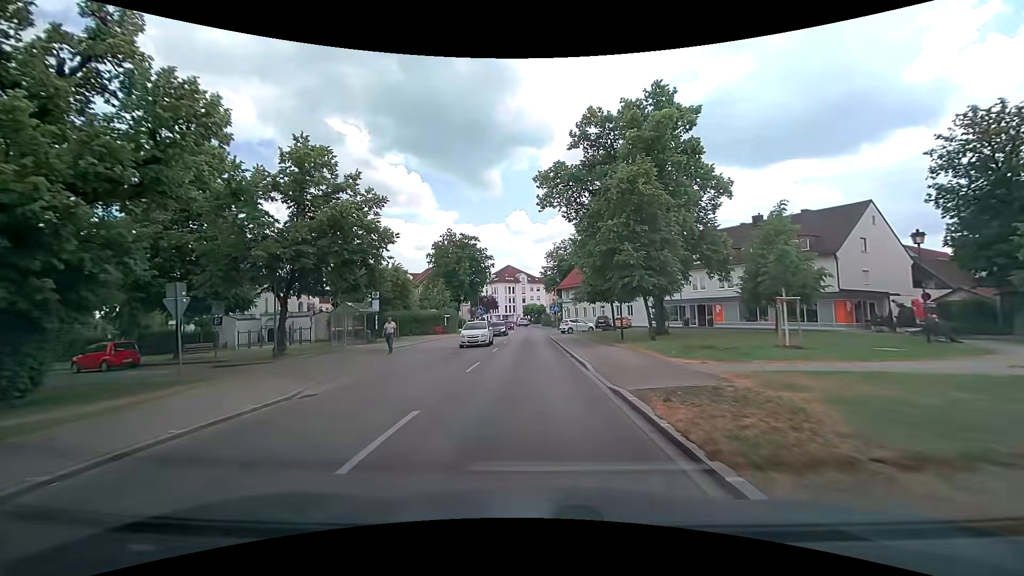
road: tertiary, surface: asphalt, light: Day
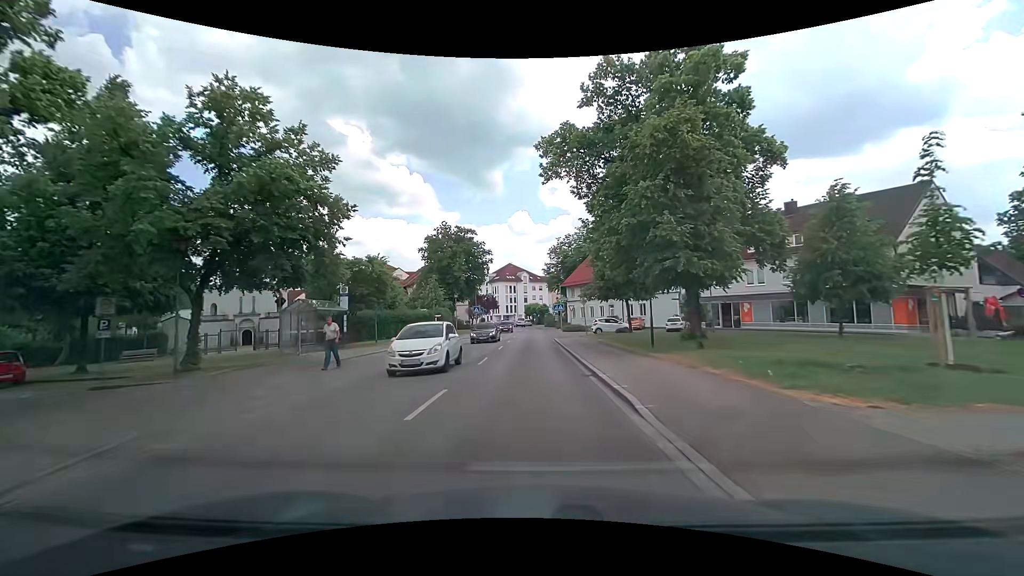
(0.0, +6.6) m; -1°
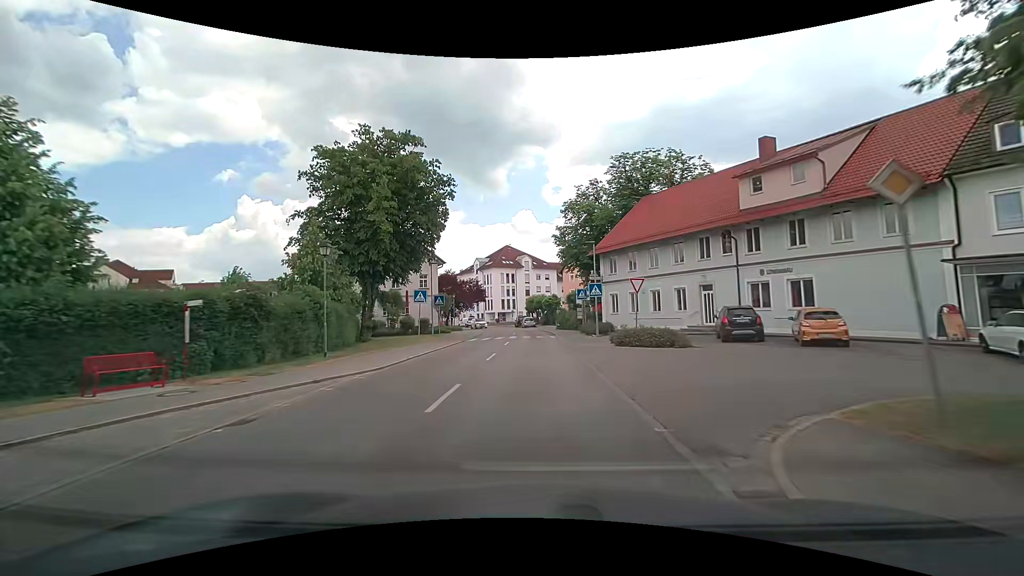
(-0.3, +35.9) m; -1°
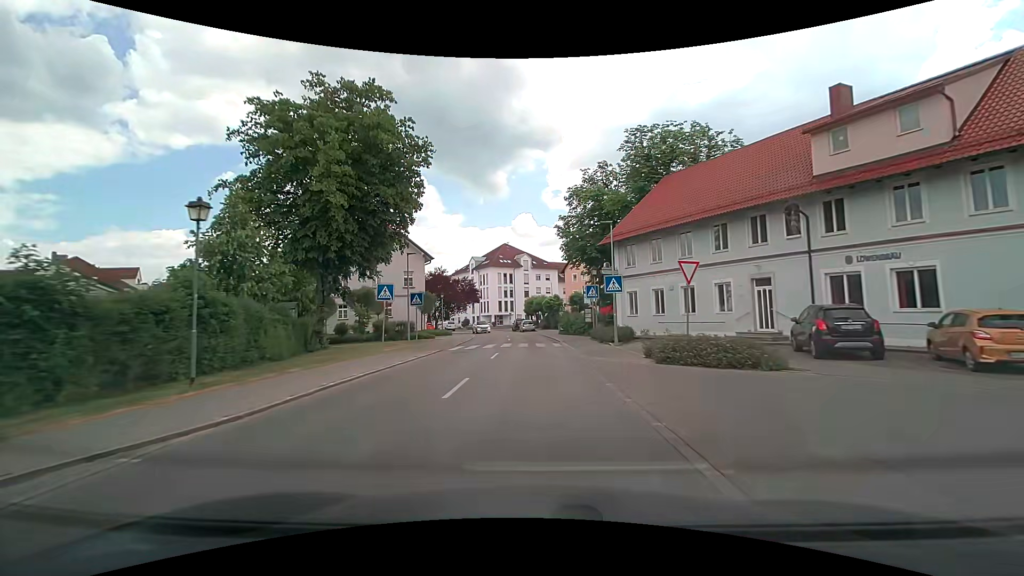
(0.0, +7.7) m; 0°
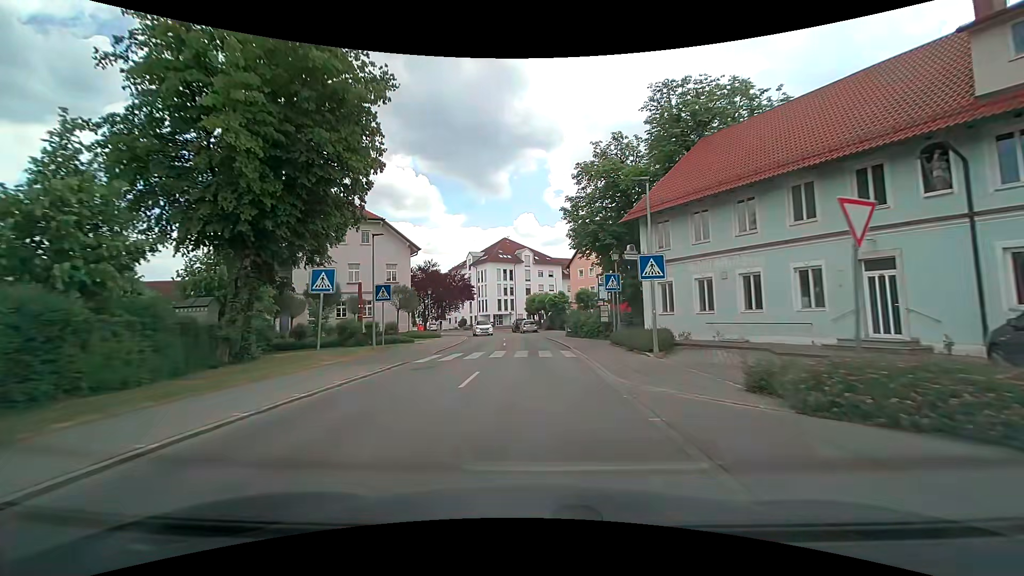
(0.0, +7.8) m; 0°
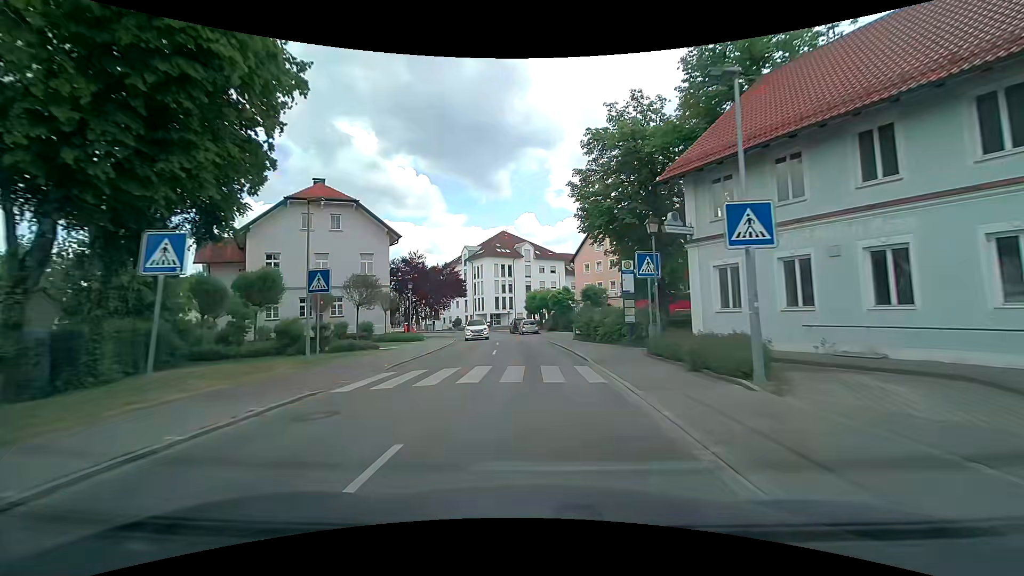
(0.0, +7.7) m; 0°
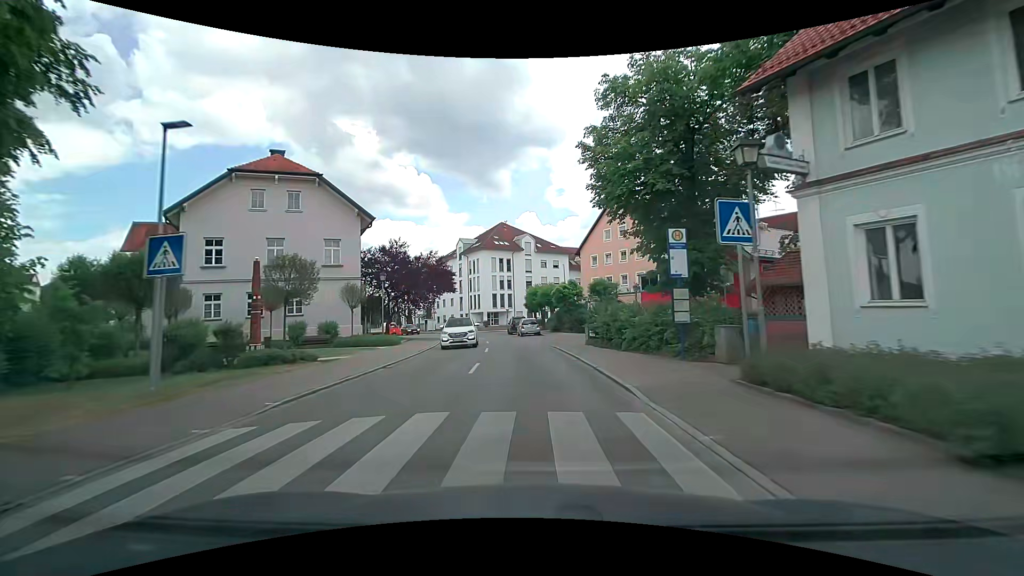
(0.0, +7.5) m; 0°
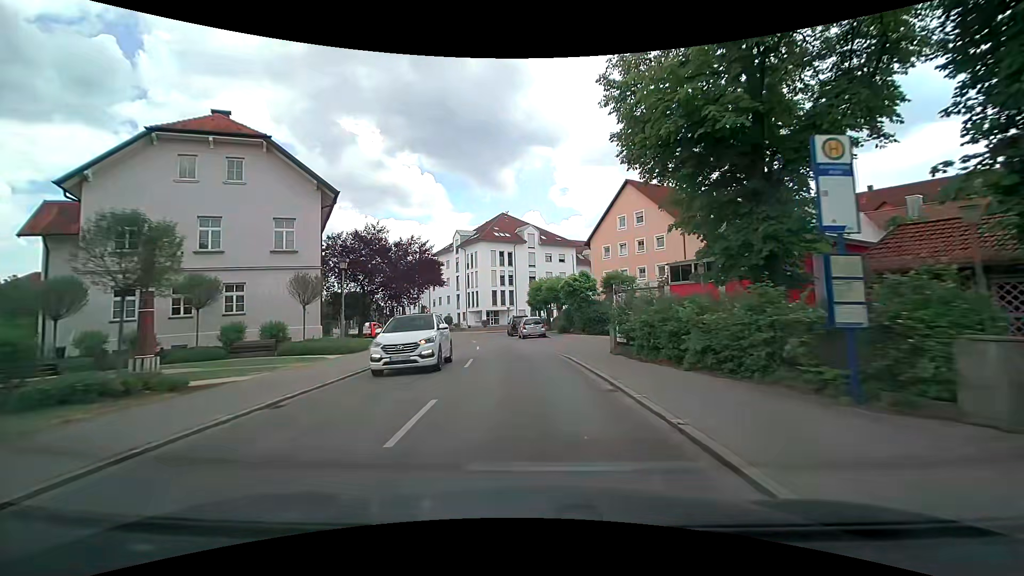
(0.0, +7.4) m; -1°
(0, +10) (0, +20) (-1, +30) (-4, +40) (-6, +49) (-10, +59) (-15, +67) (-20, +76) (-25, +84) (-31, +93) m
